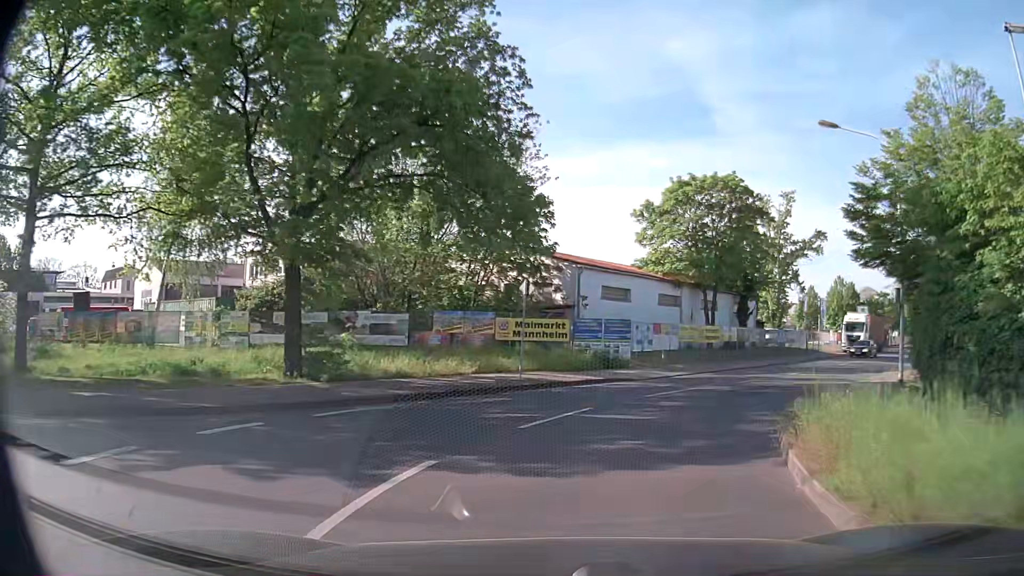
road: tertiary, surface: asphalt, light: Day
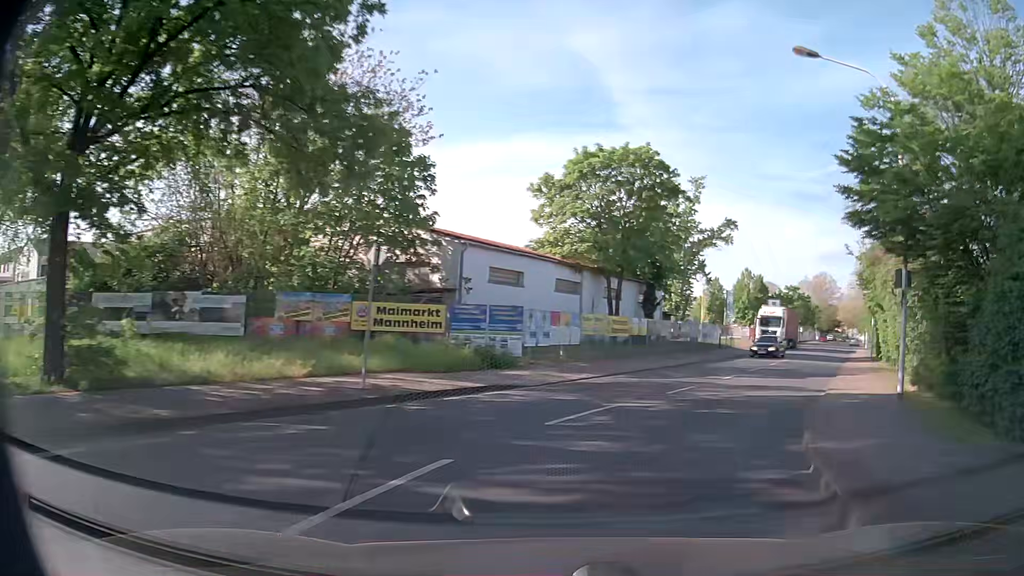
(+0.4, +5.7) m; +9°
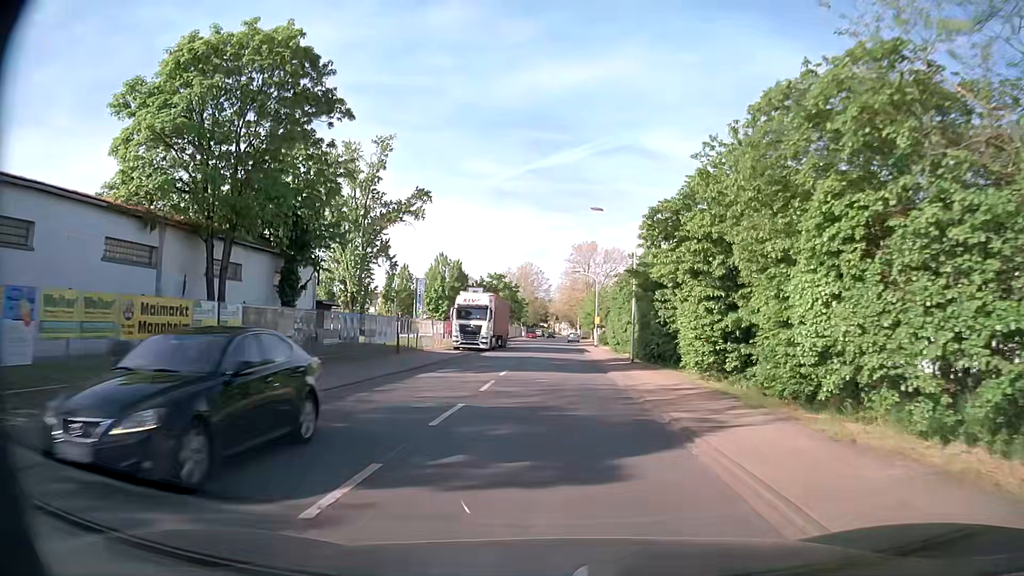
(+4.5, +16.4) m; +27°
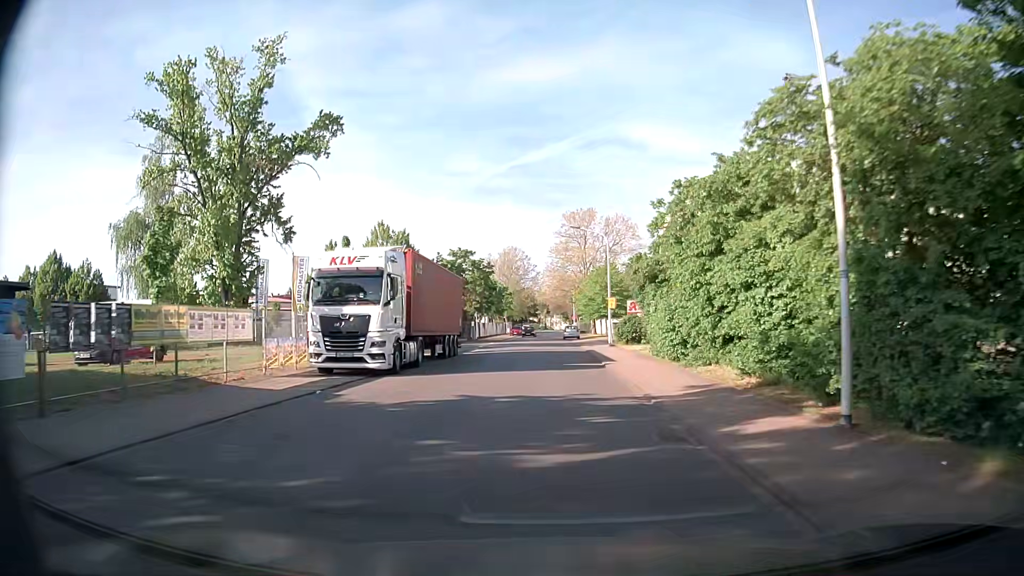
(+0.3, +25.9) m; +1°
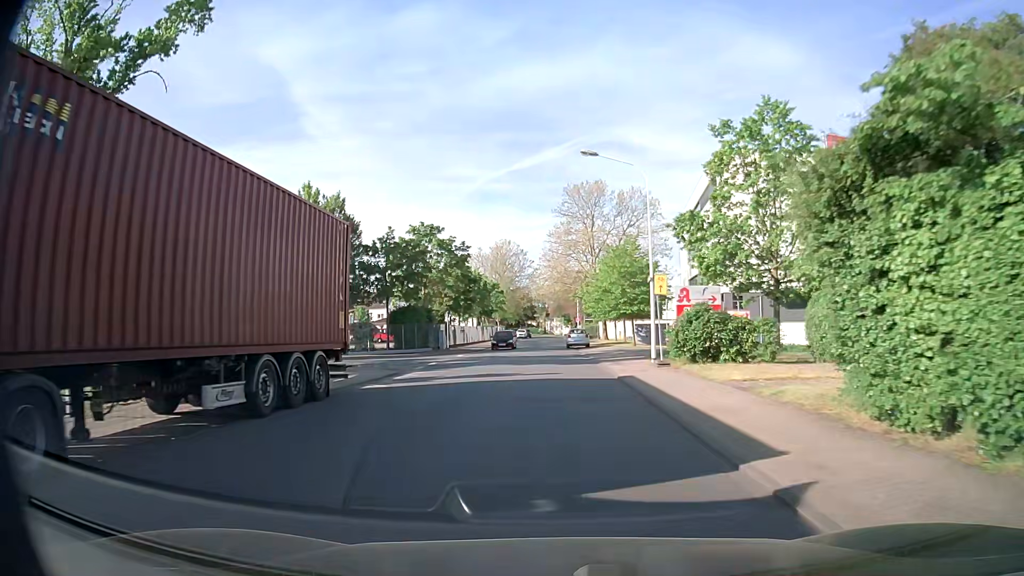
(0.0, +19.1) m; 0°
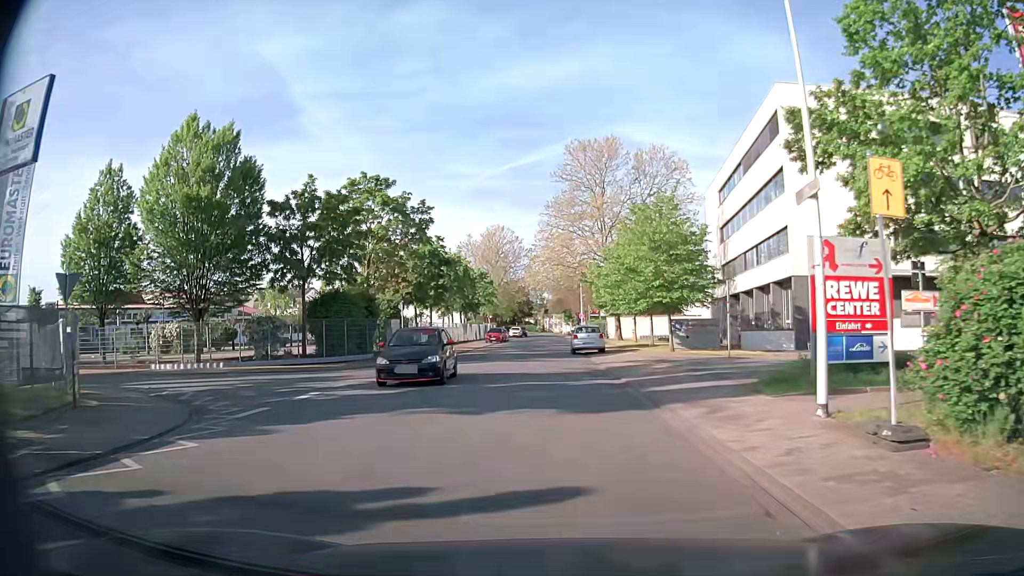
(0.0, +15.1) m; 0°
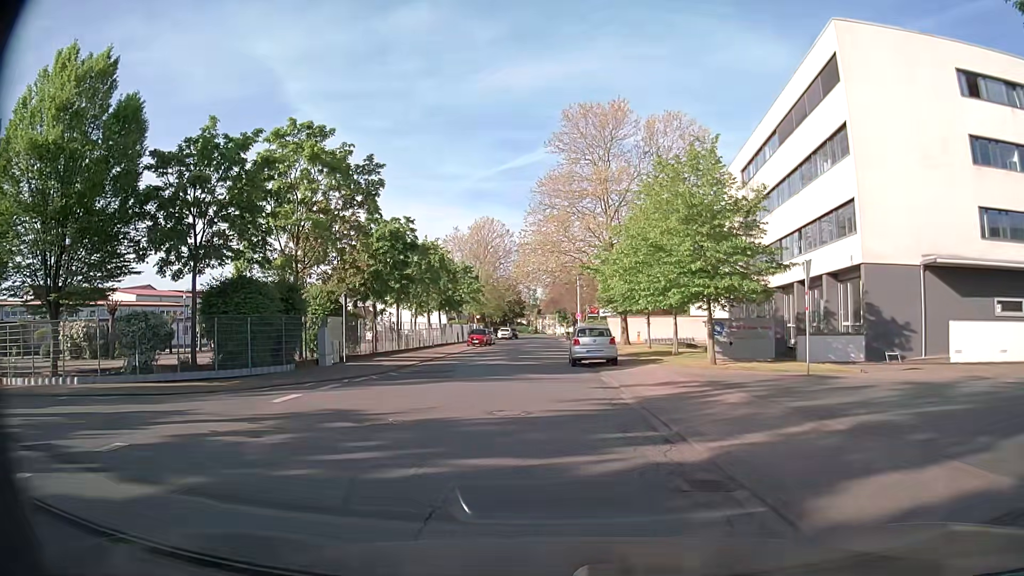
(0.0, +9.2) m; 0°
